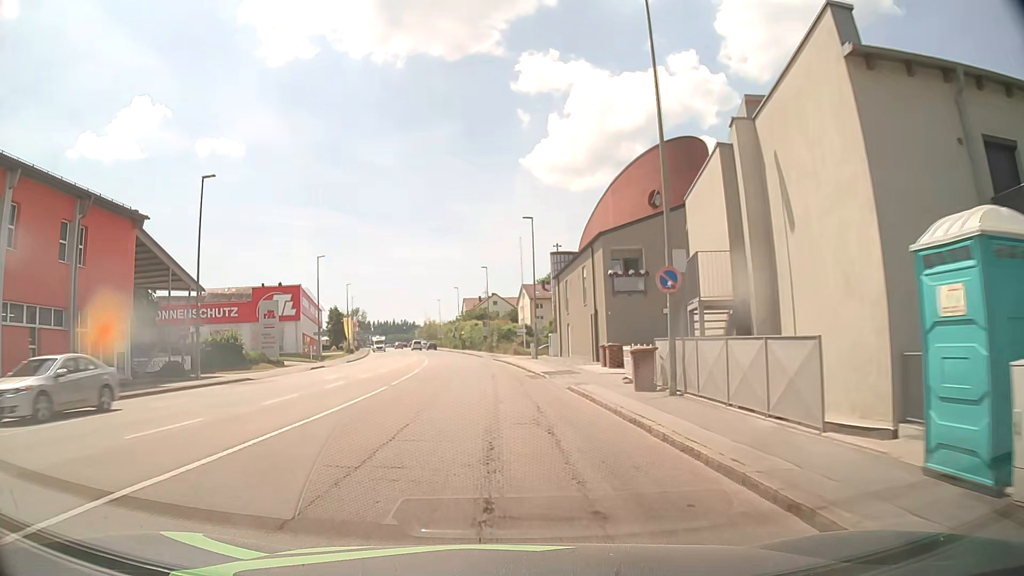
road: tertiary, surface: asphalt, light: Day
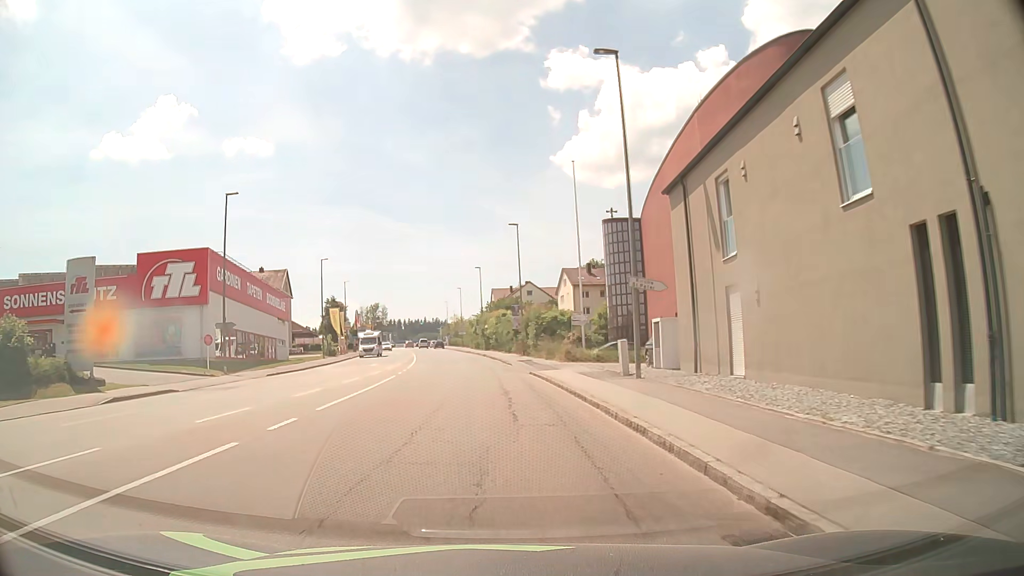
(-0.8, +28.7) m; -3°
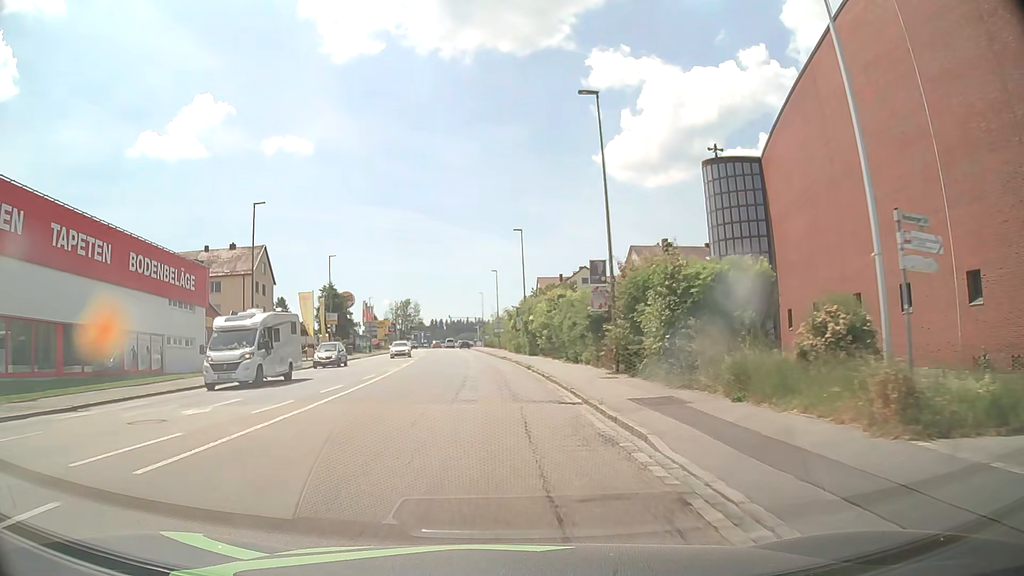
(-0.9, +29.3) m; -3°
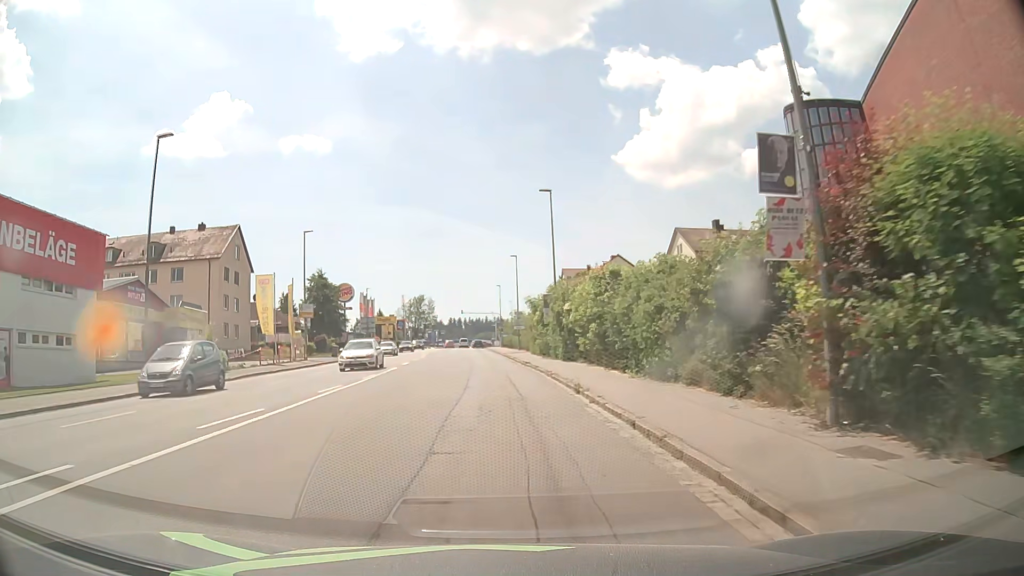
(-0.3, +15.0) m; -2°
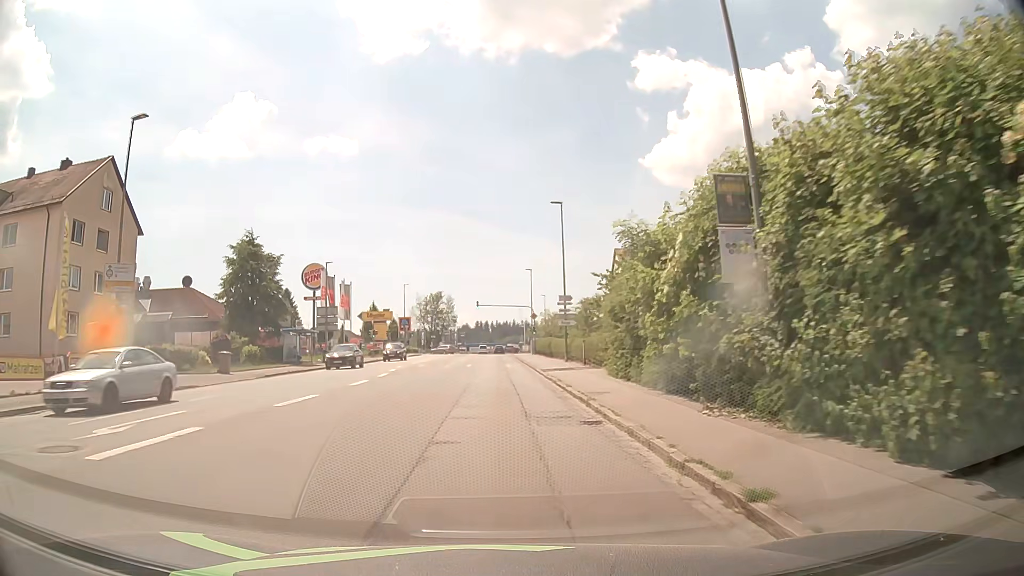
(-0.7, +30.6) m; -2°
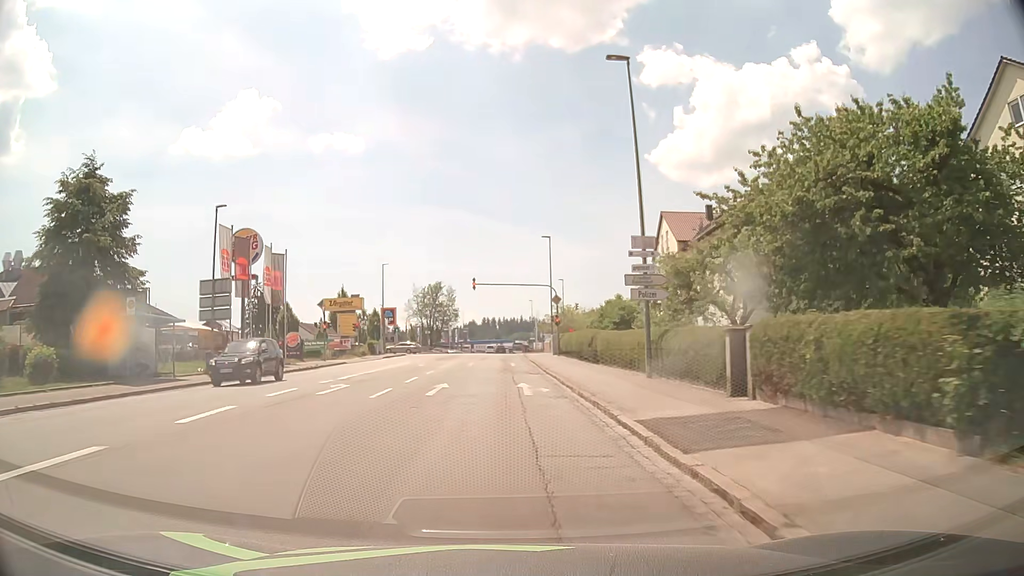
(-0.2, +23.0) m; -1°
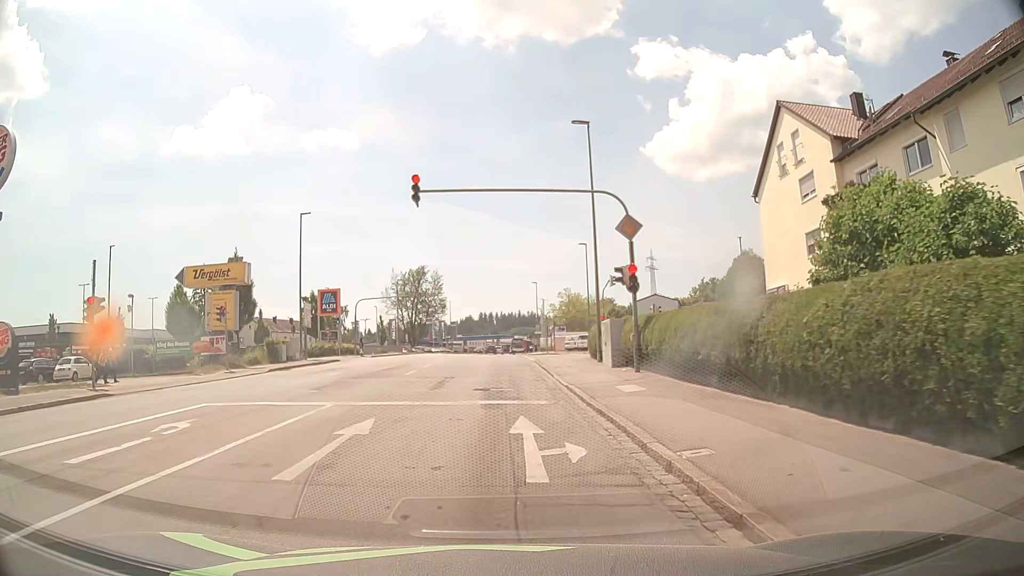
(0.0, +29.8) m; +1°
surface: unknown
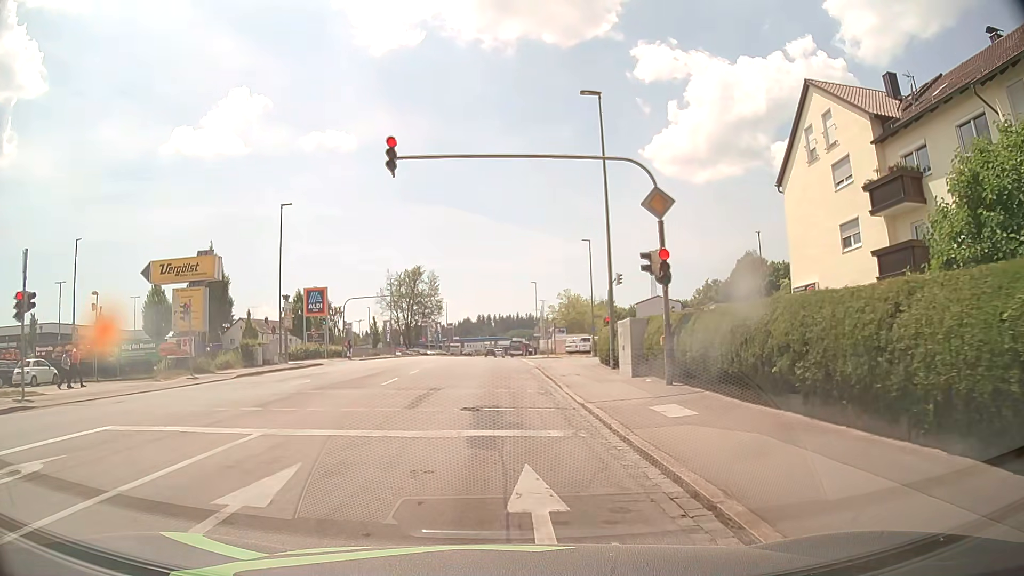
(0.0, +3.8) m; -1°
(0, +10) (0, +20) (0, +30) (0, +40) (-1, +50) (-1, +60) (-1, +70) (-1, +80) (-1, +90) (-1, +100) m
